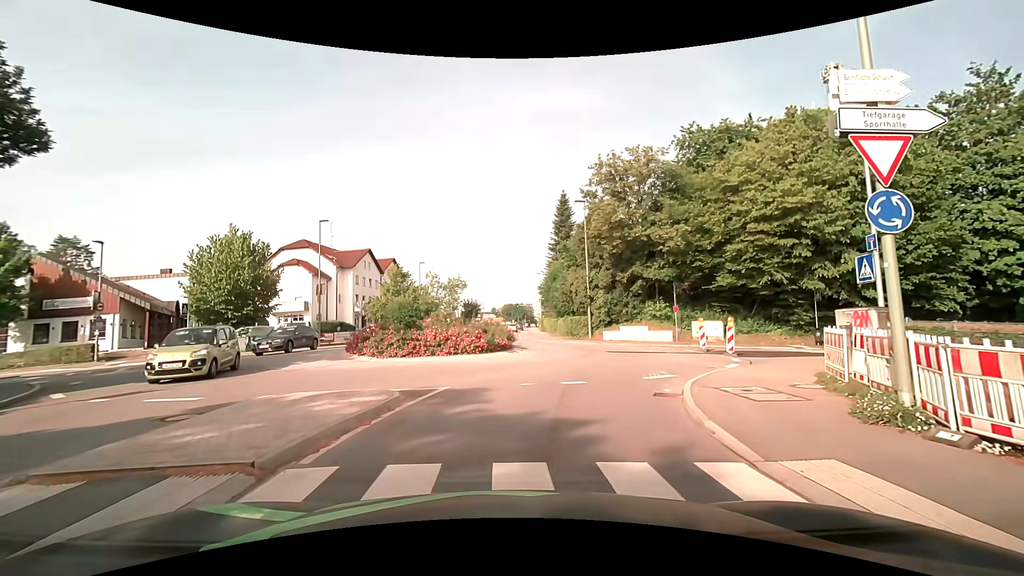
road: tertiary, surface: asphalt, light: Day
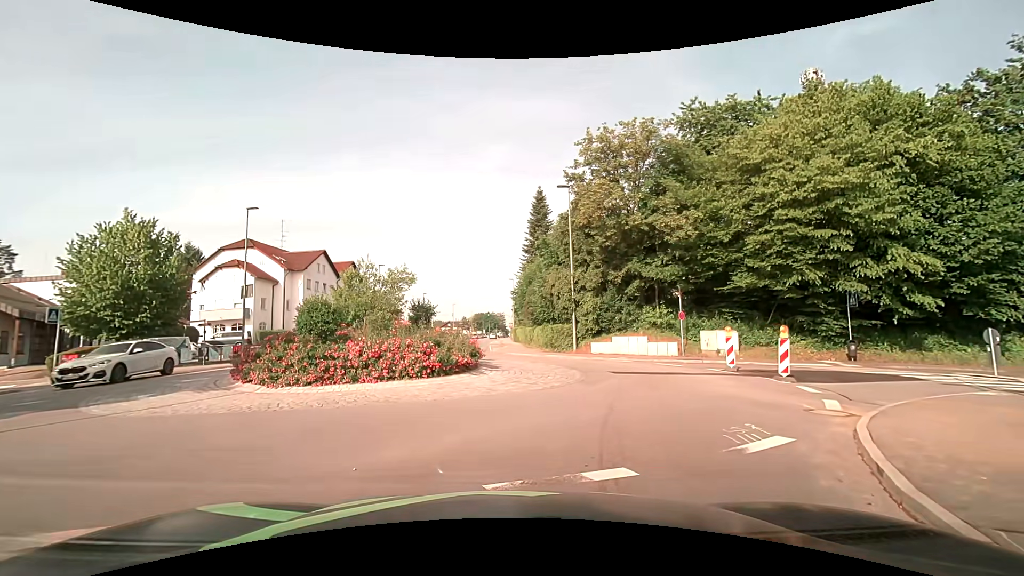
(+0.1, +6.6) m; +3°
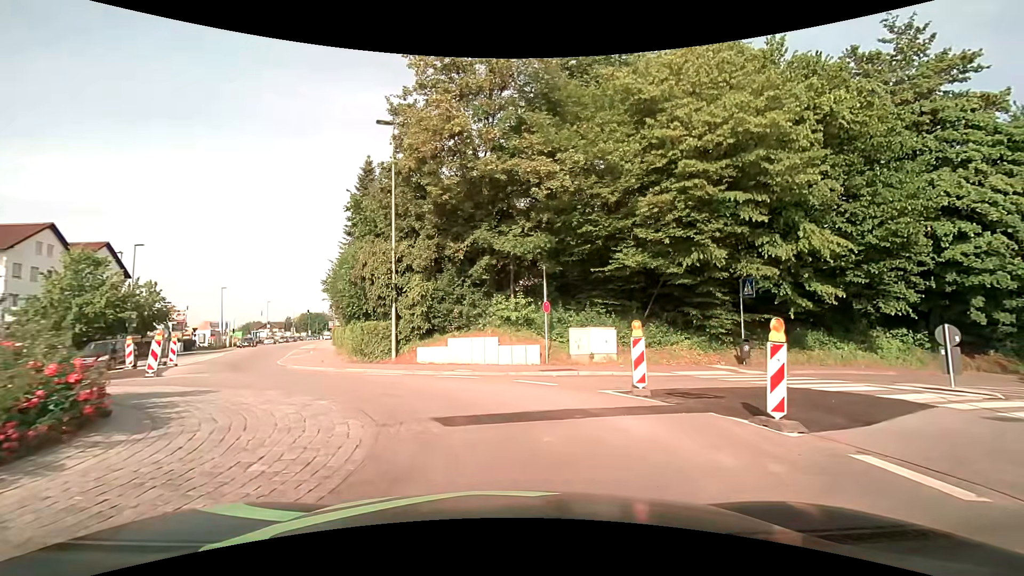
(+1.4, +9.3) m; +18°
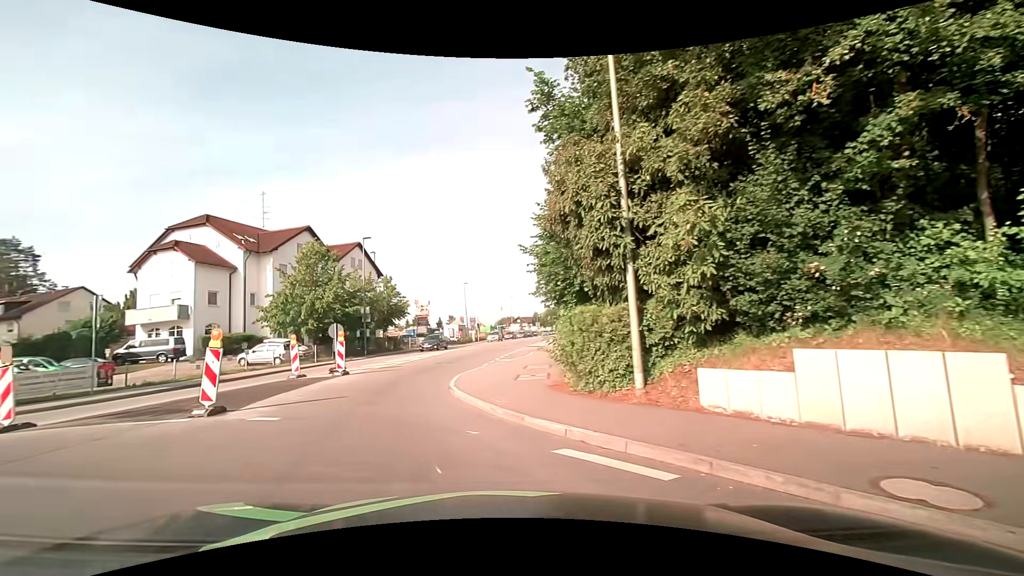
(-1.7, +11.6) m; -27°
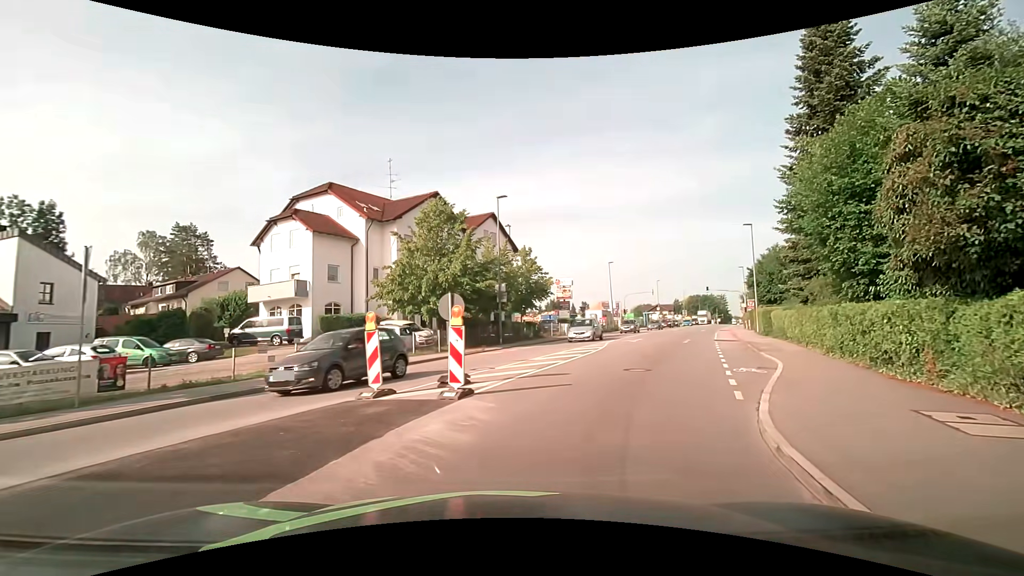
(-2.6, +10.5) m; -15°
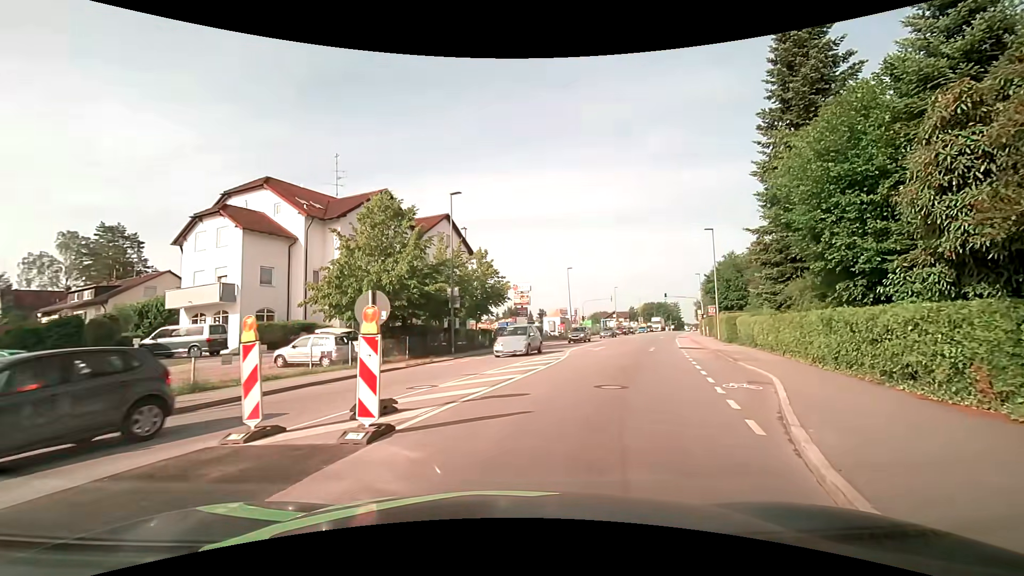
(+0.1, +2.7) m; +6°
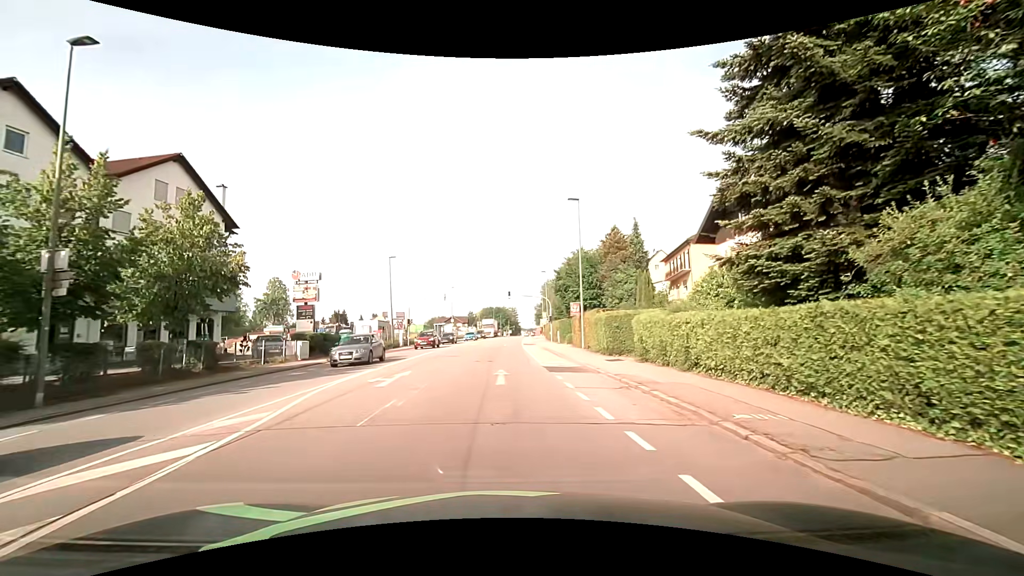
(+3.1, +15.4) m; +18°
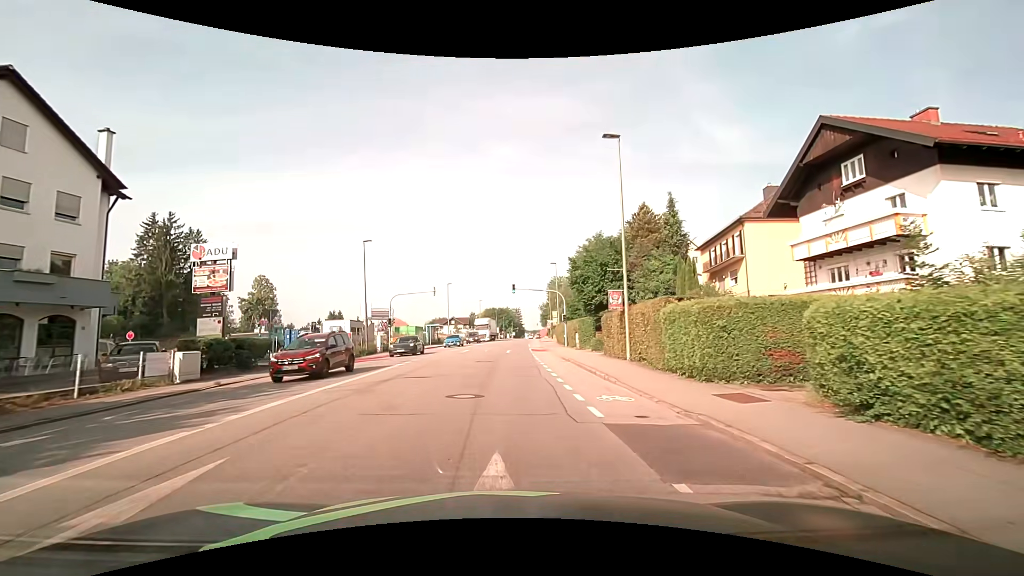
(-0.2, +11.6) m; -1°
(0, +10) (0, +20) (0, +30) (0, +40) (0, +50) (+1, +60) (+2, +70) (+2, +80) (+3, +90) (+4, +100) m
